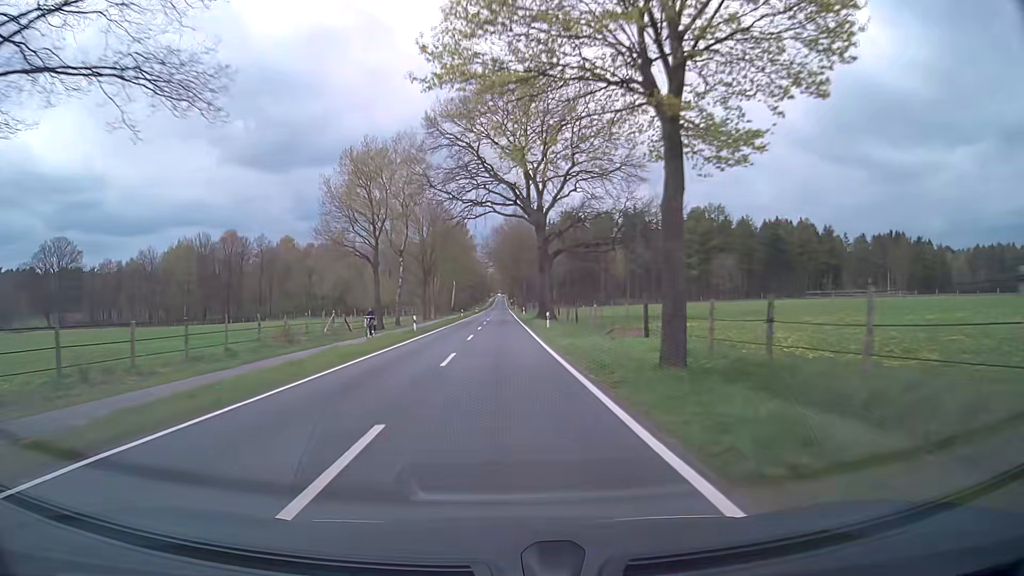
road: secondary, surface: asphalt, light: Day
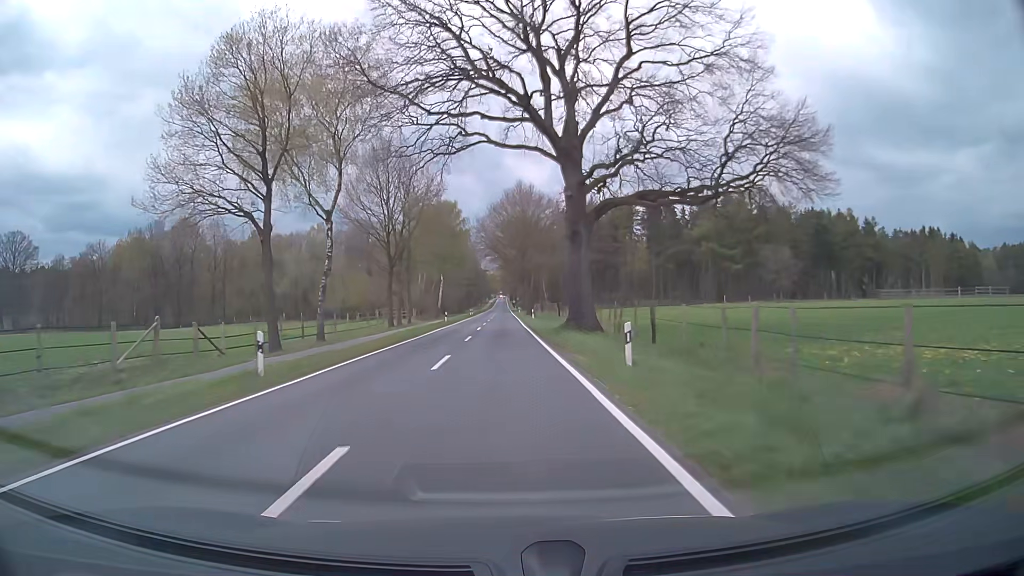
(0.0, +25.8) m; 0°
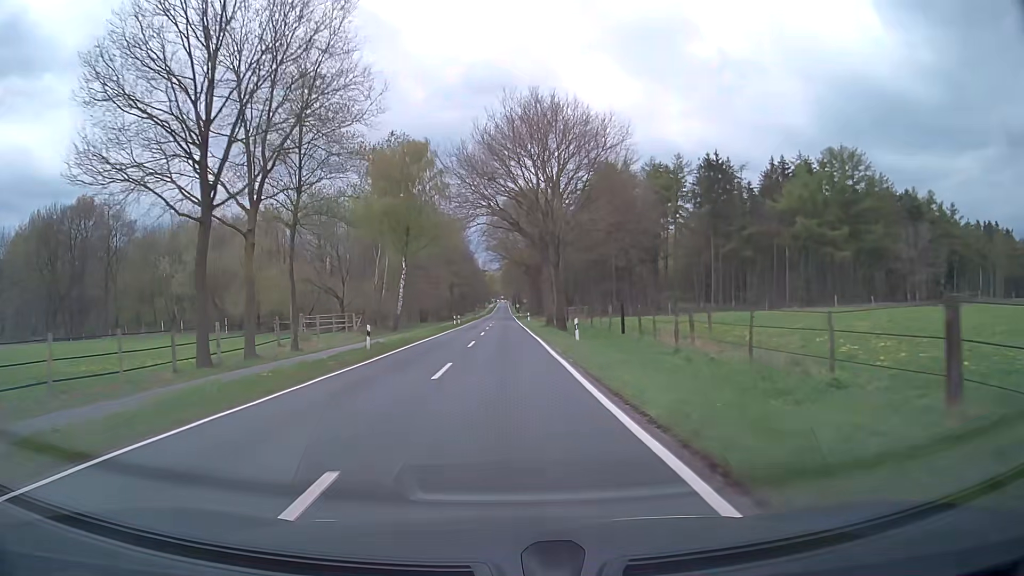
(-0.2, +37.2) m; 0°
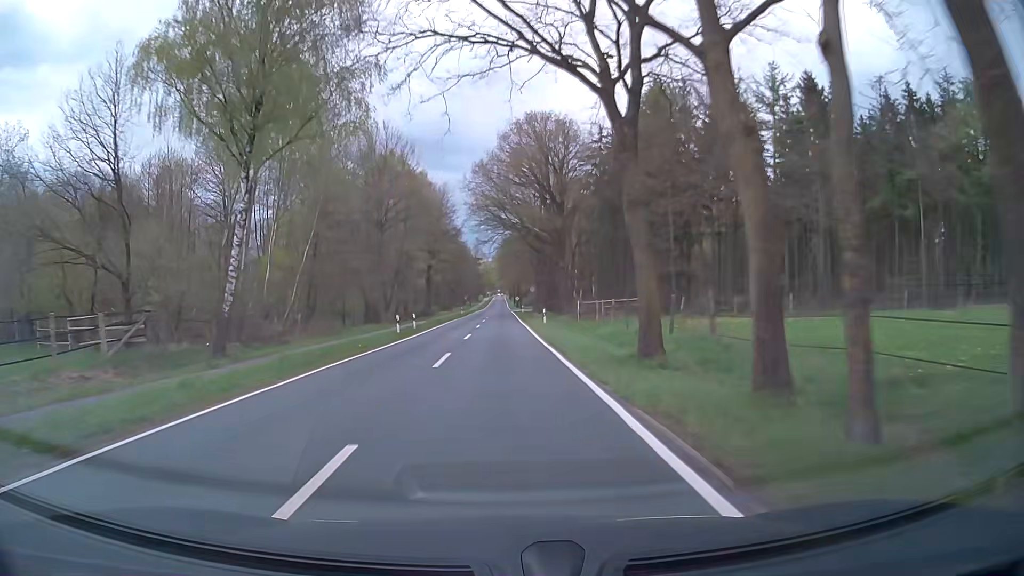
(+0.2, +35.5) m; +1°
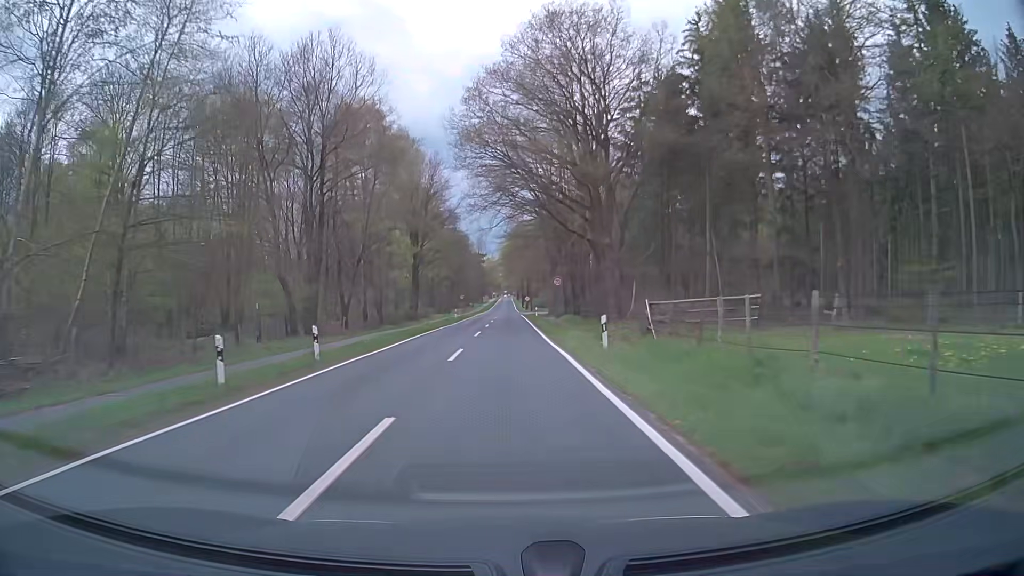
(-0.2, +22.7) m; -1°
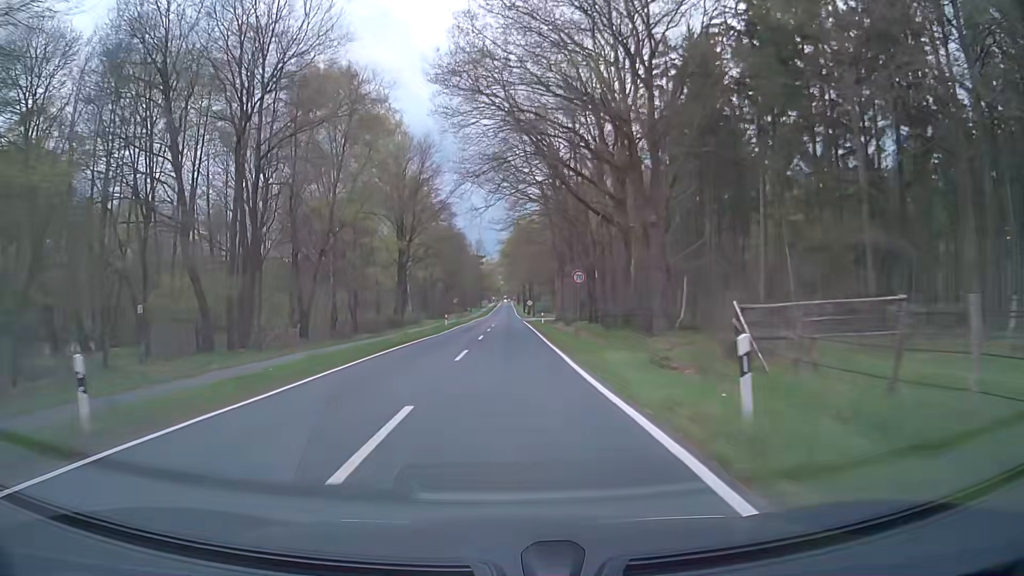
(0.0, +11.1) m; 0°
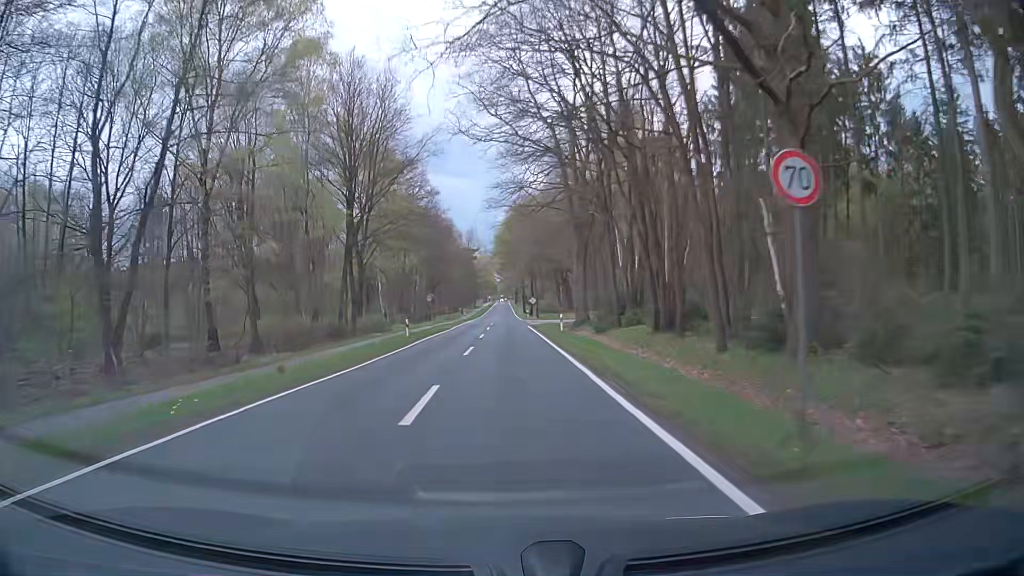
(-0.1, +21.5) m; 0°
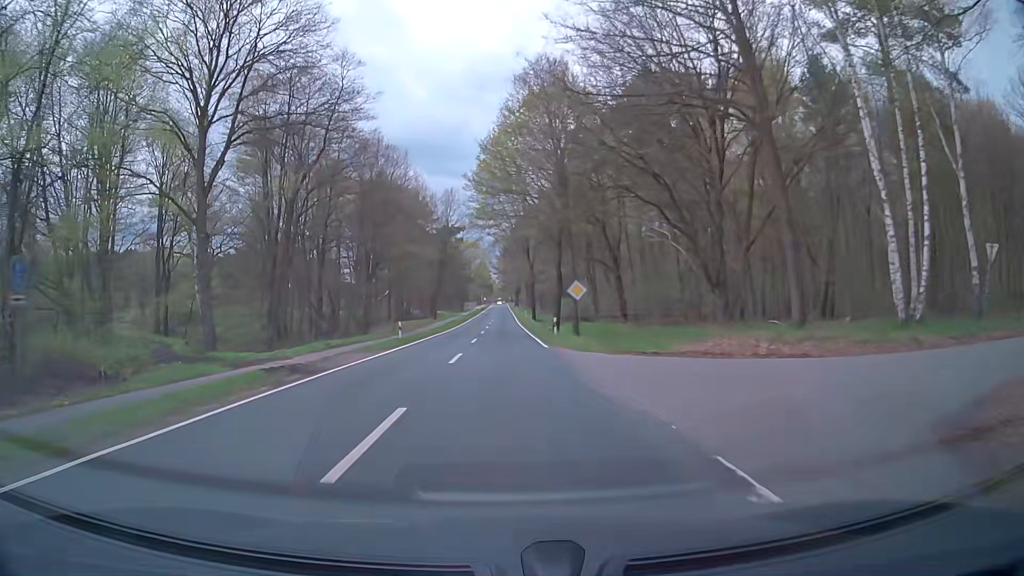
(0.0, +50.4) m; 0°
(0, +10) (0, +20) (0, +30) (0, +40) (0, +50) (0, +60) (0, +70) (0, +80) (0, +90) (0, +100) m
